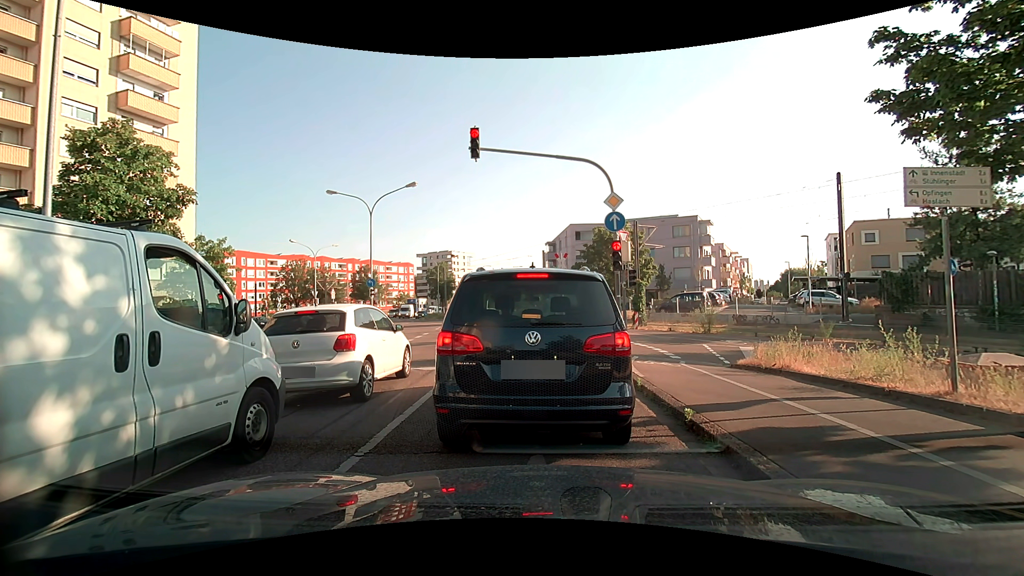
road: secondary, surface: asphalt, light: Day
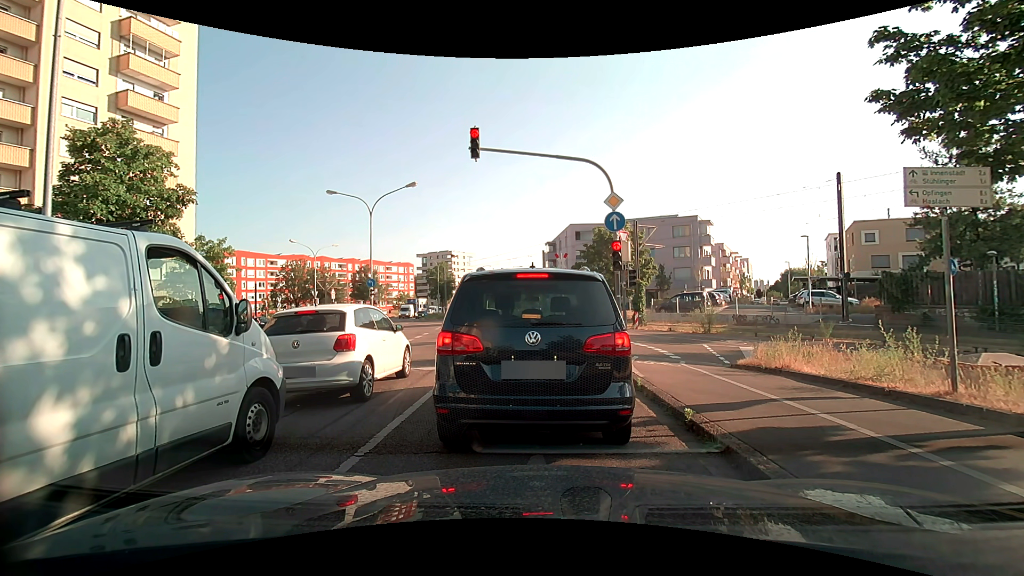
(0.0, 0.0) m; 0°
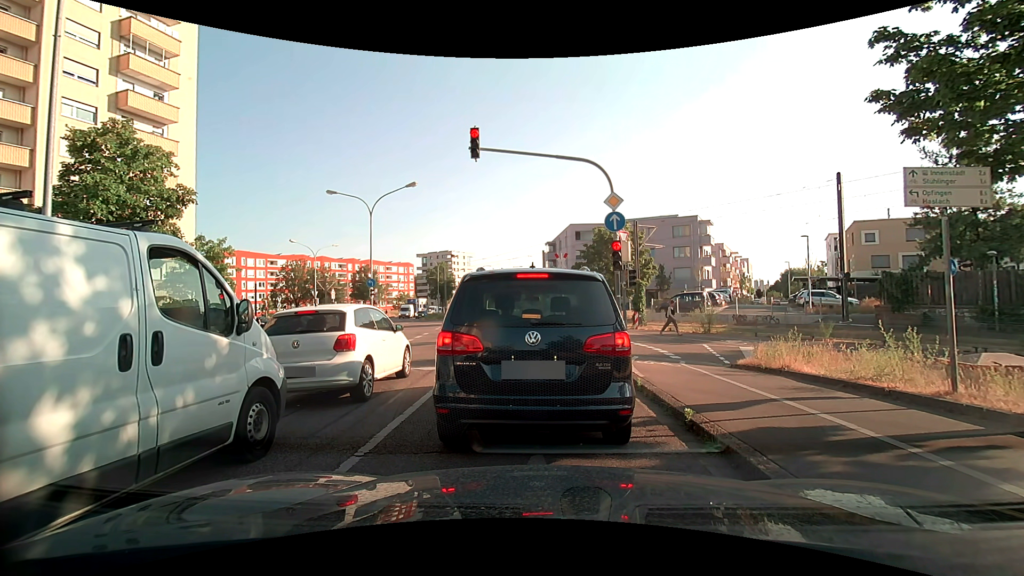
(0.0, 0.0) m; 0°
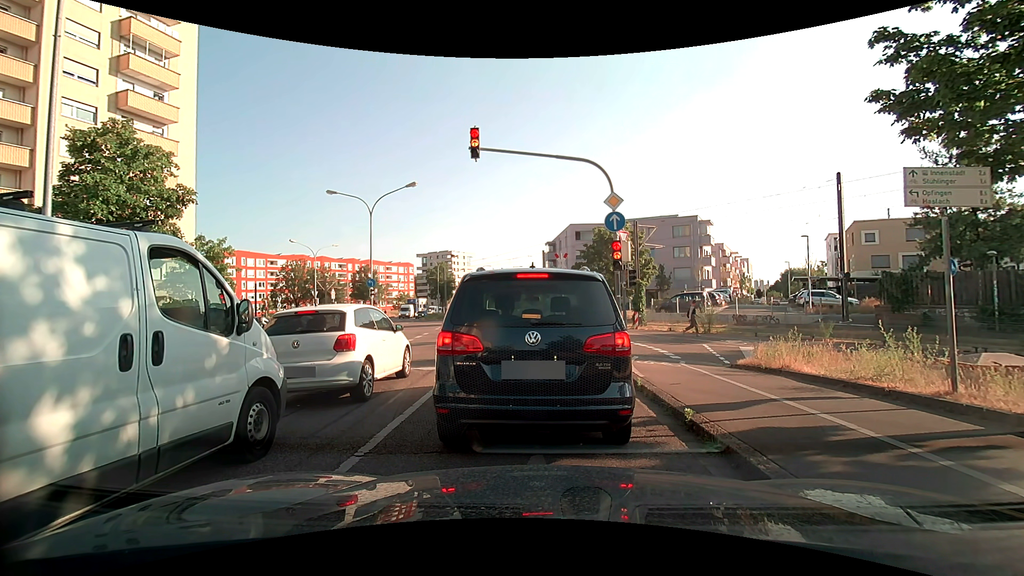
(0.0, 0.0) m; 0°
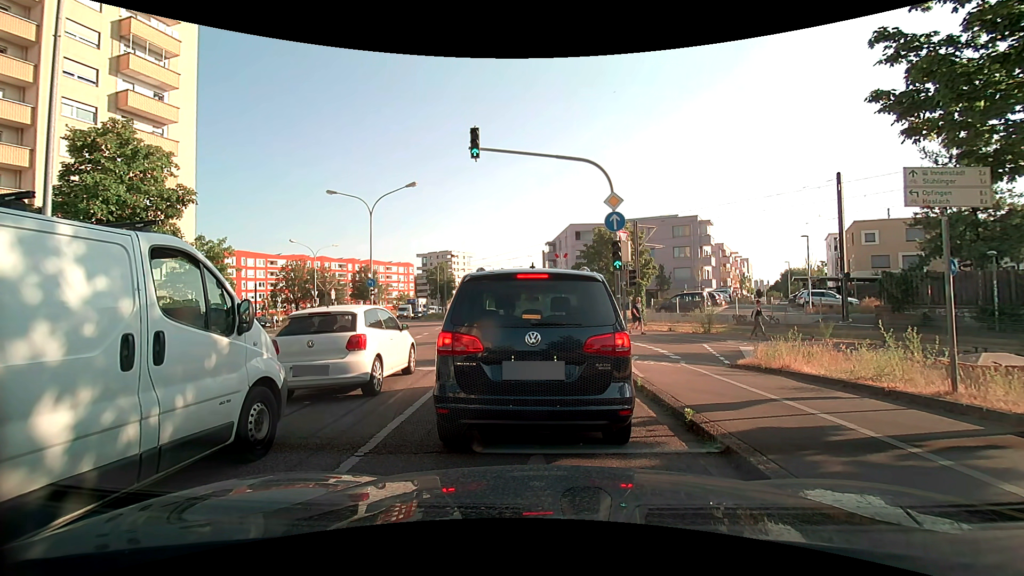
(0.0, 0.0) m; 0°
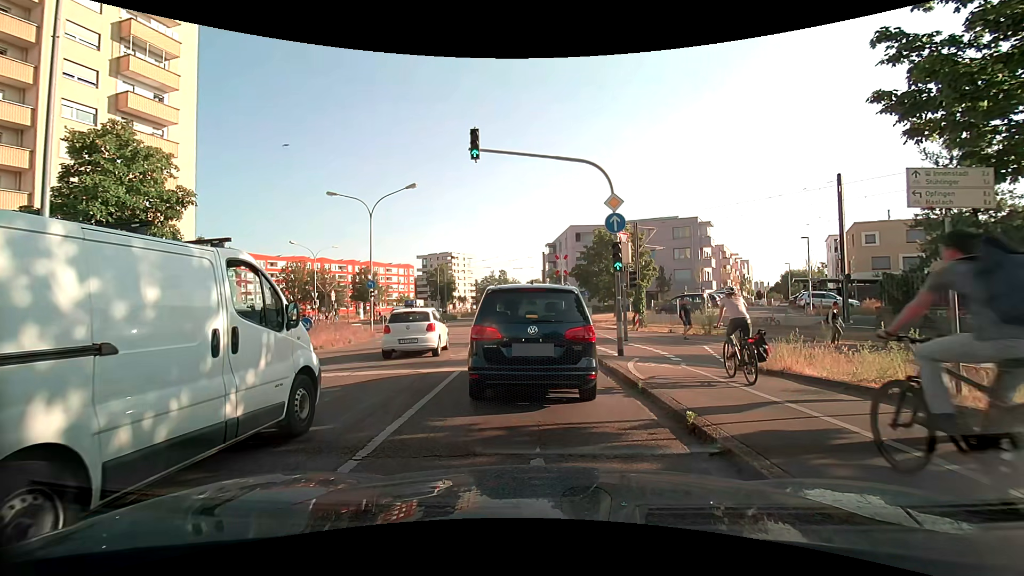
(0.0, 0.0) m; 0°
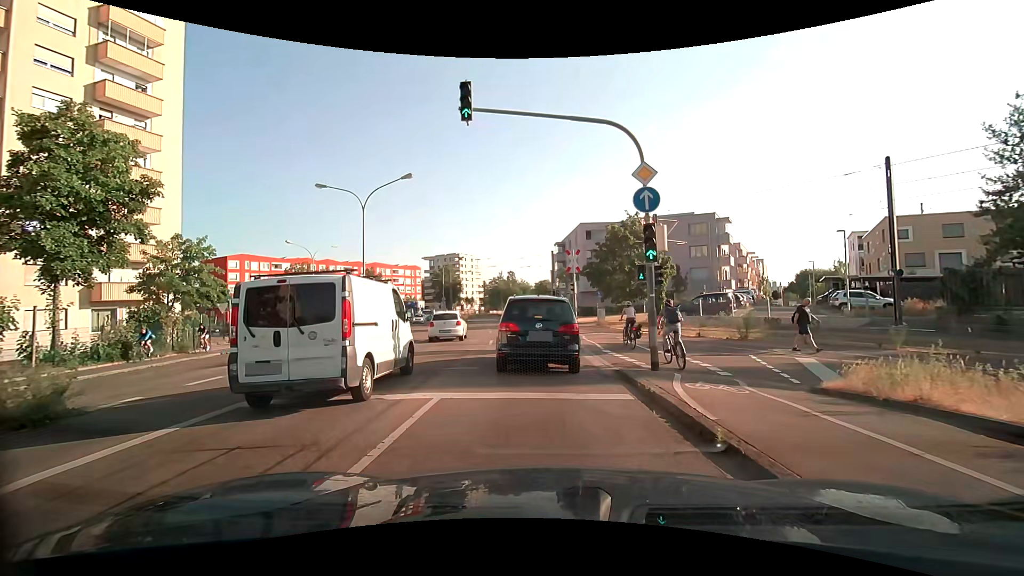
(-0.1, +3.5) m; -3°
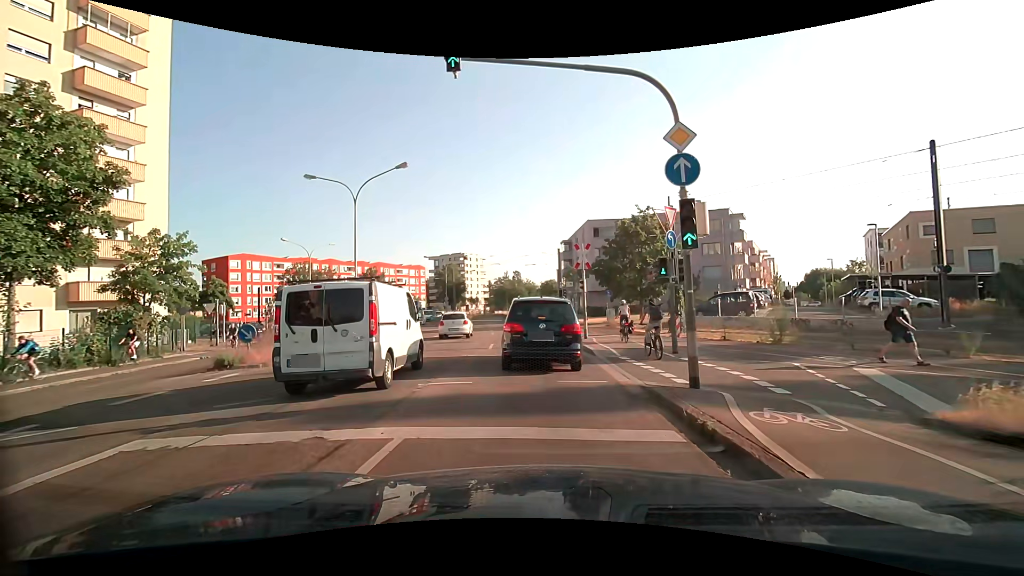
(0.0, +2.5) m; -1°
(0, +10) (-1, +20) (-1, +30) (-3, +40) (-4, +50) (-5, +60) (-6, +70) (-7, +80) (-8, +90) (-9, +100) m
